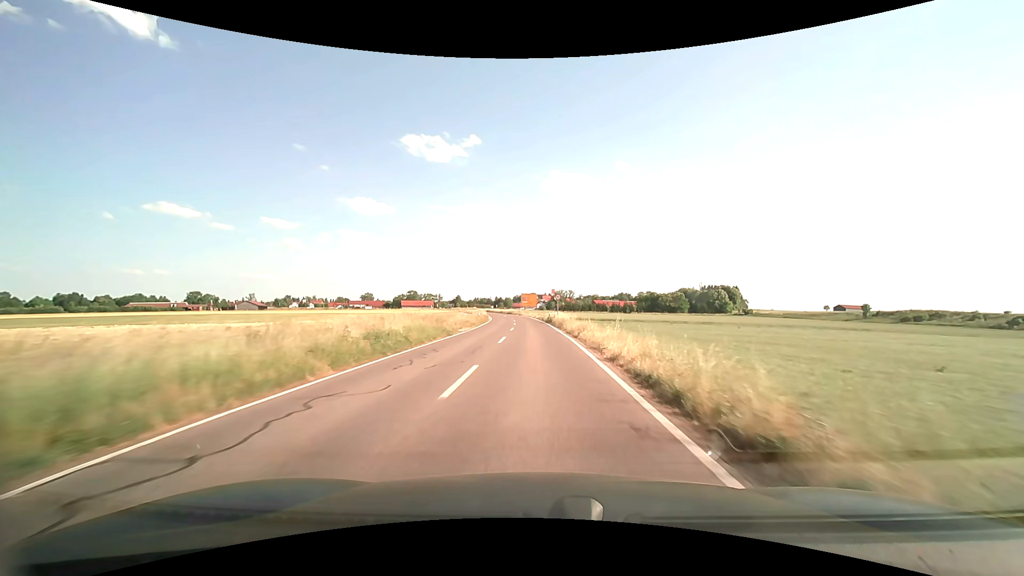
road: tertiary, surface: asphalt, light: Day
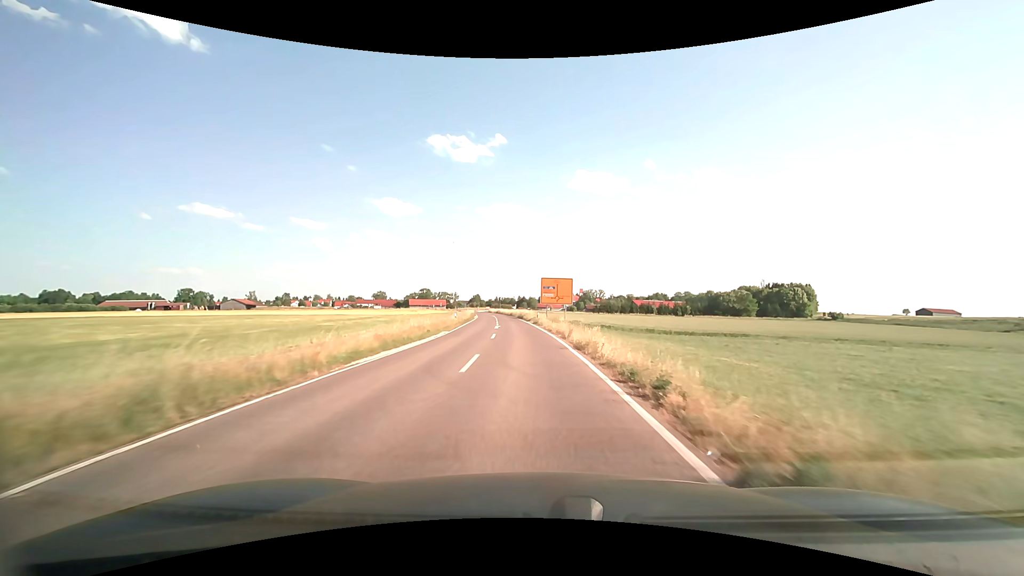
(-1.0, +56.4) m; -3°
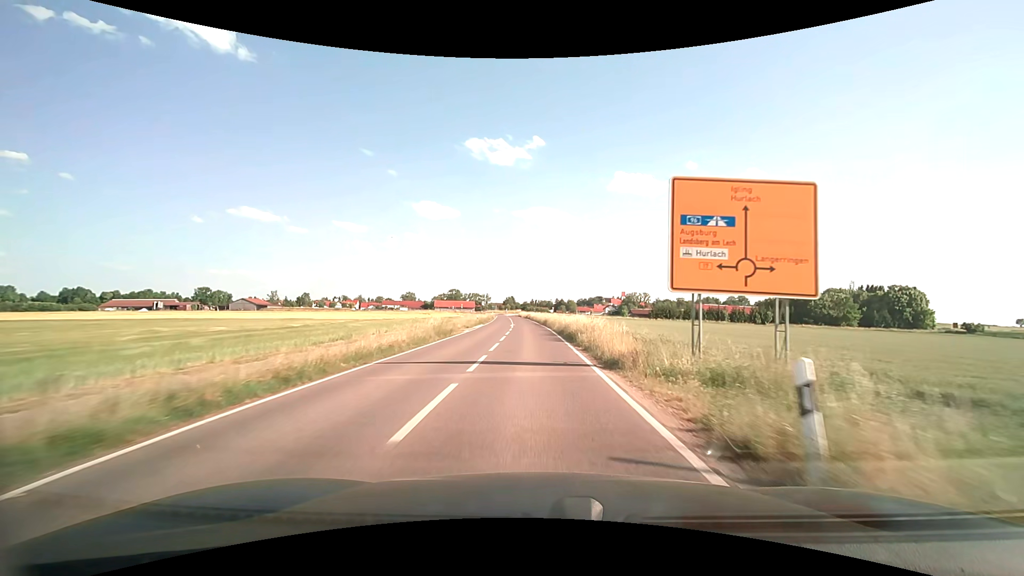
(-1.8, +41.3) m; -4°
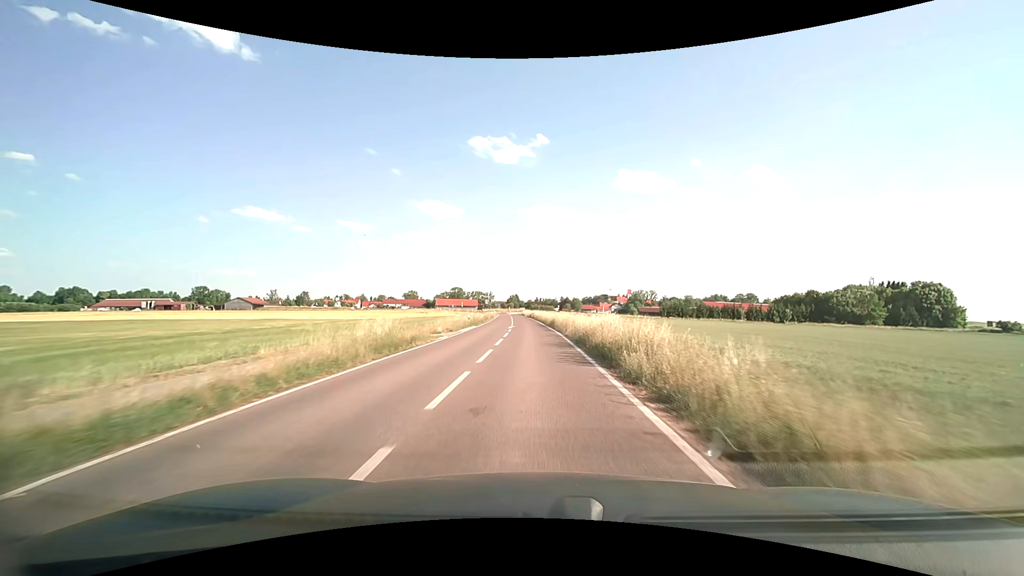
(0.0, +10.3) m; -1°
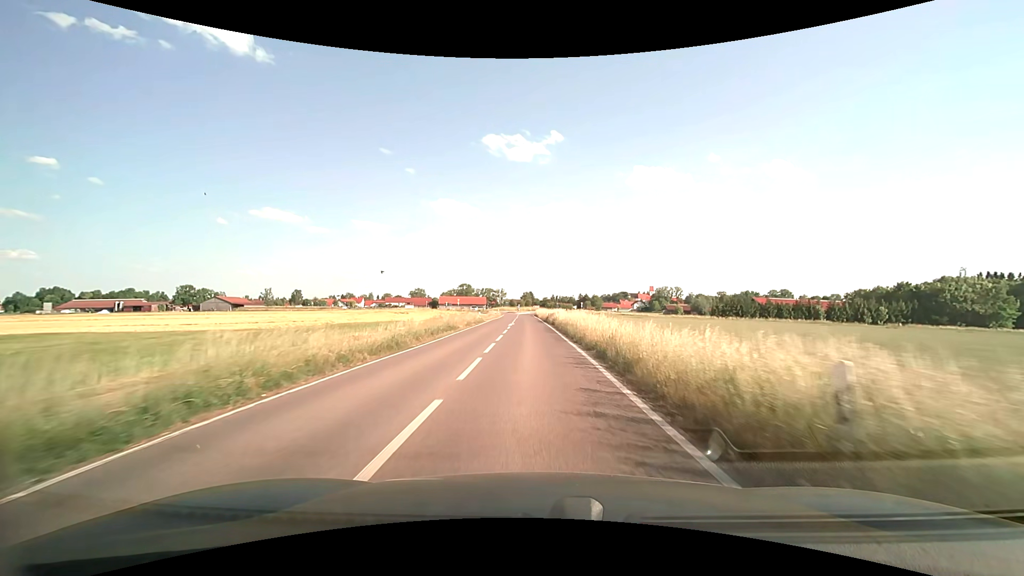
(-0.6, +39.4) m; -2°
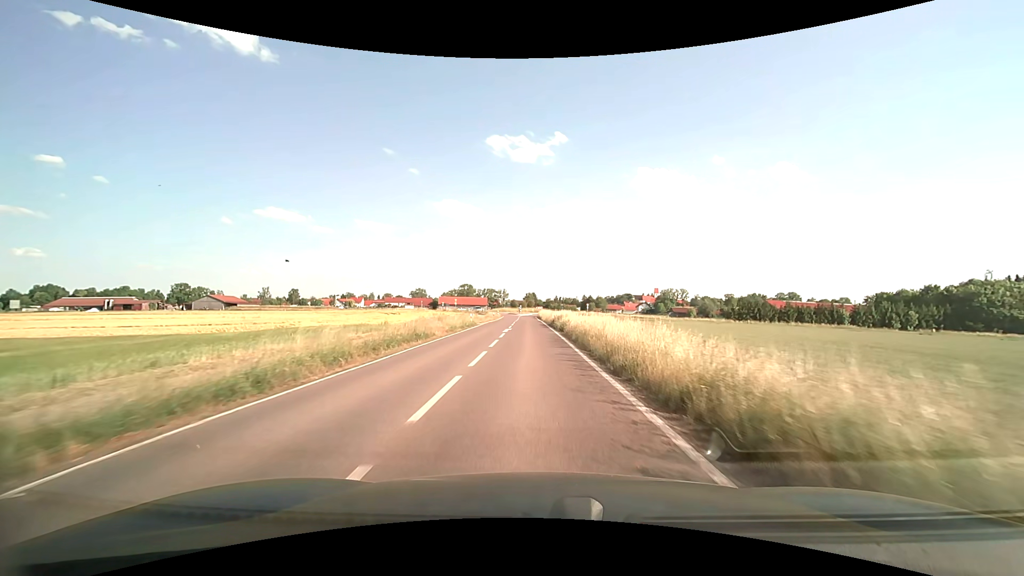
(0.0, +9.3) m; 0°
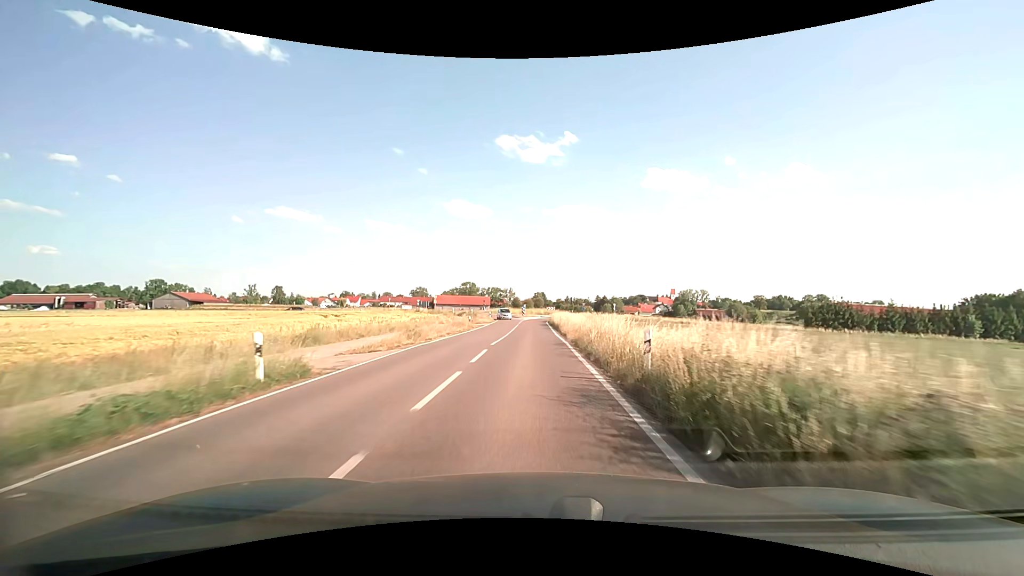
(-0.3, +35.1) m; -1°
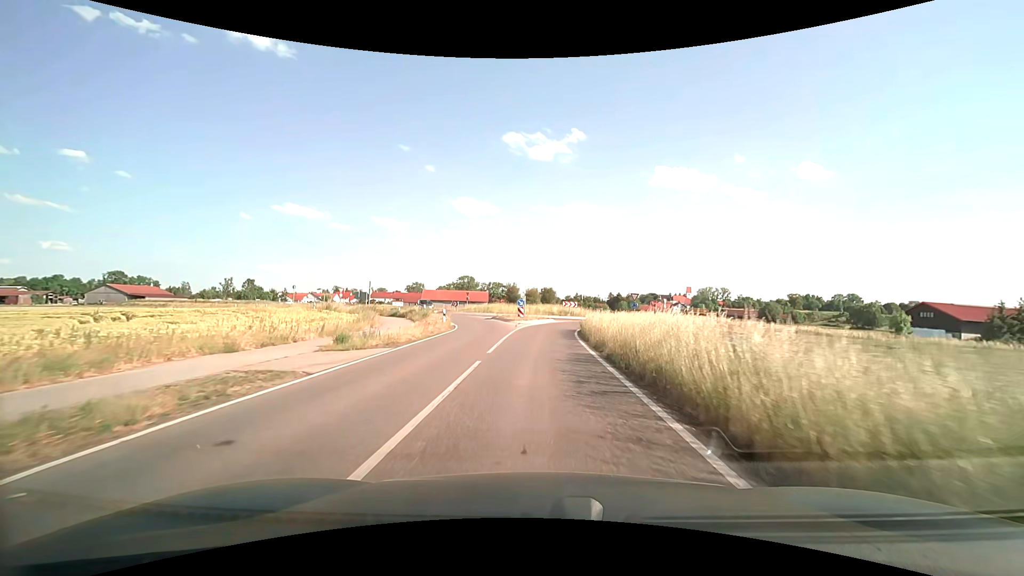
(-0.3, +38.9) m; -1°
(0, +10) (0, +20) (+1, +30) (+2, +40) (+6, +49) (+11, +58) (+12, +68) (+9, +77) (+5, +86) (+2, +96) m
